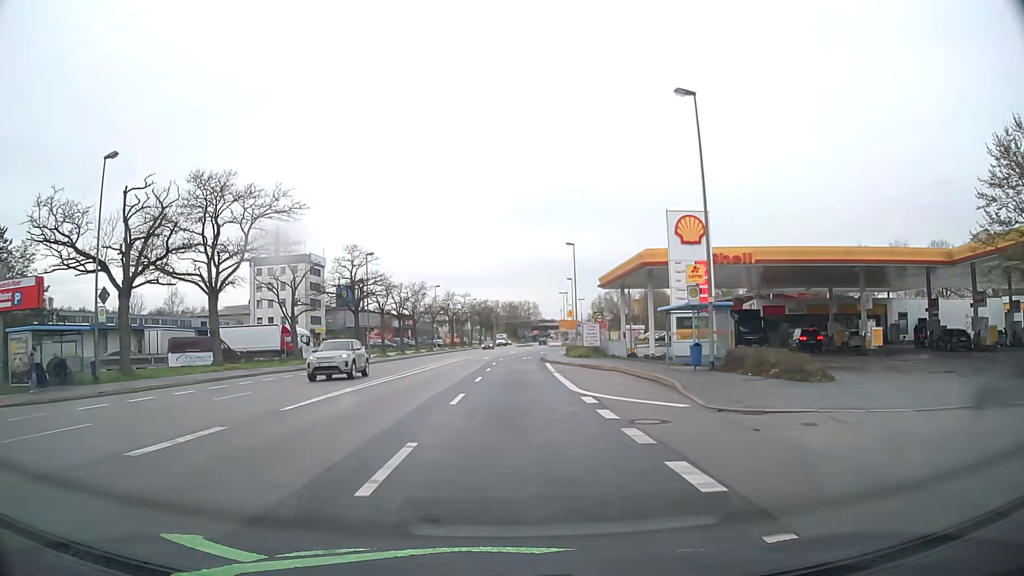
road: primary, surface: asphalt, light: Day
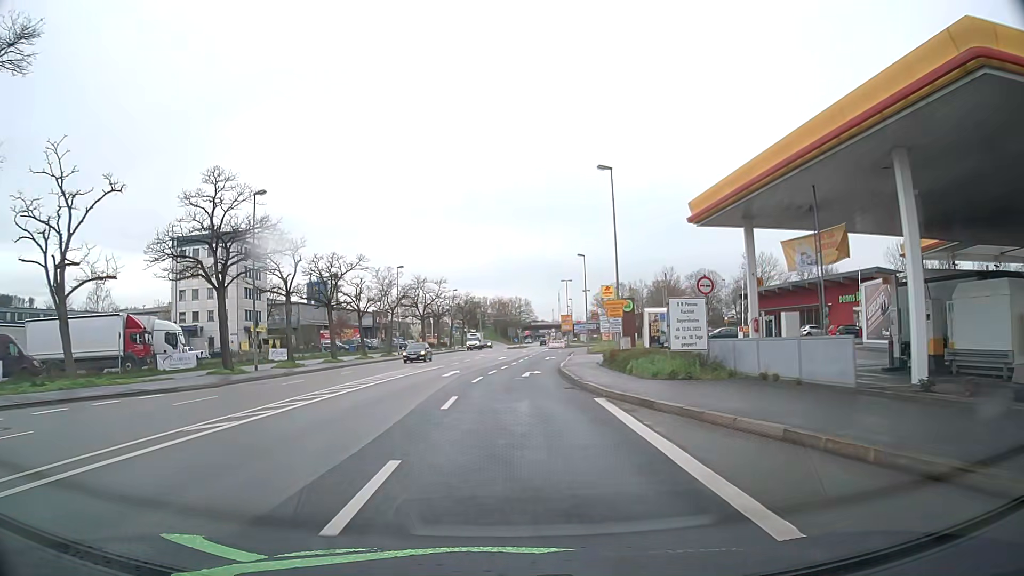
(+0.2, +28.3) m; +1°
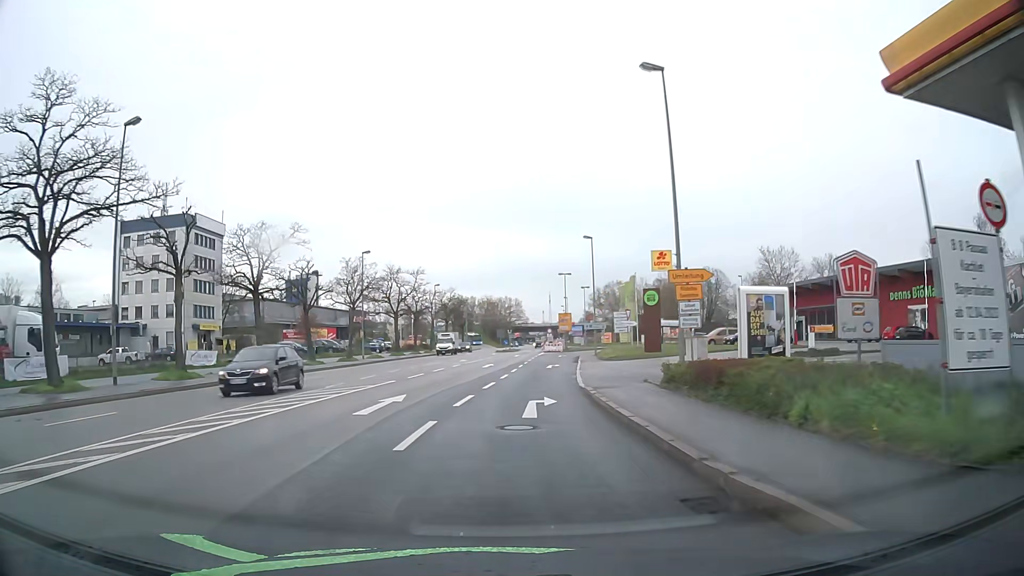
(0.0, +14.1) m; +1°
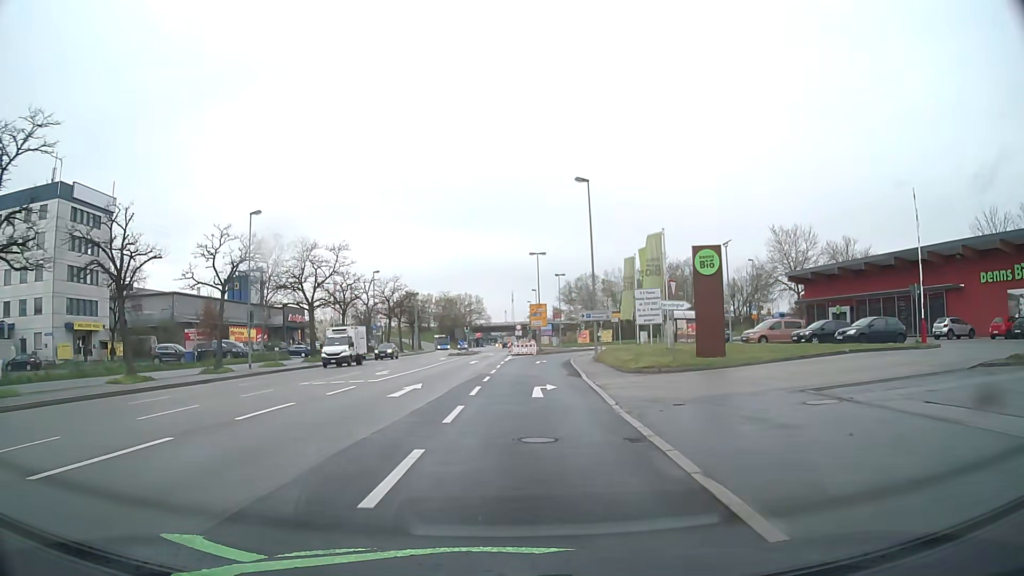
(+0.4, +20.9) m; +3°
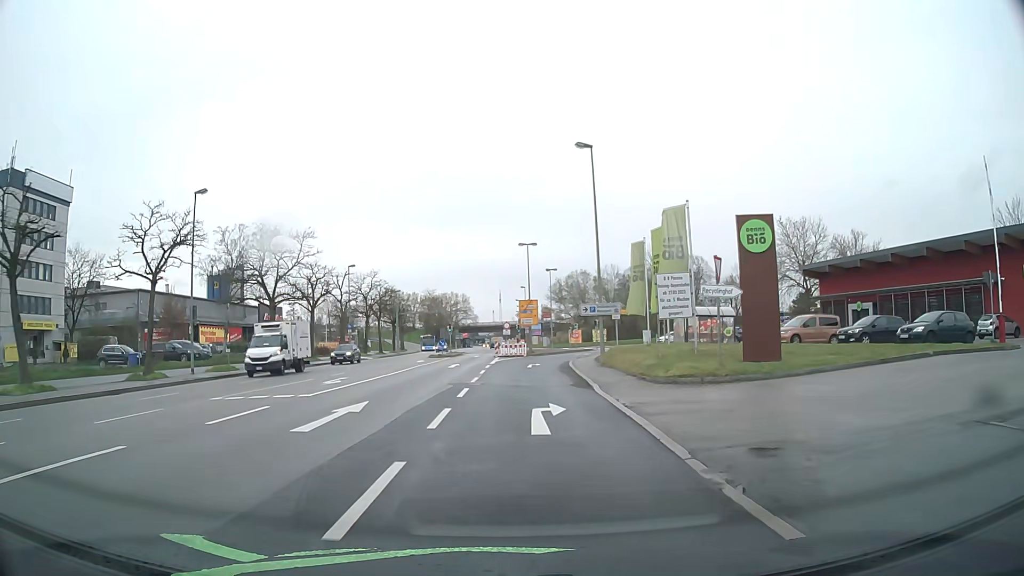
(+0.1, +6.9) m; +1°
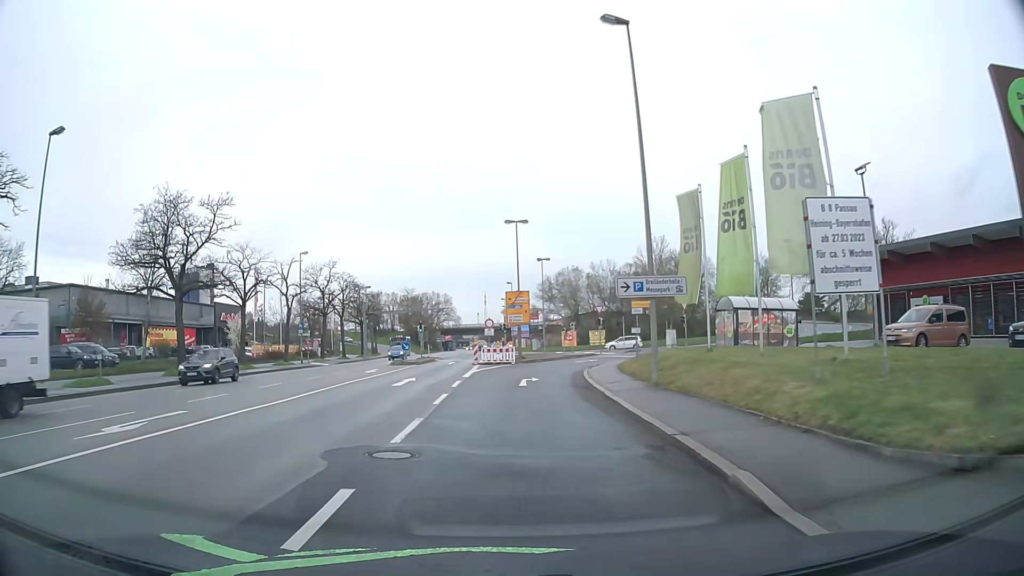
(+0.2, +13.3) m; +1°
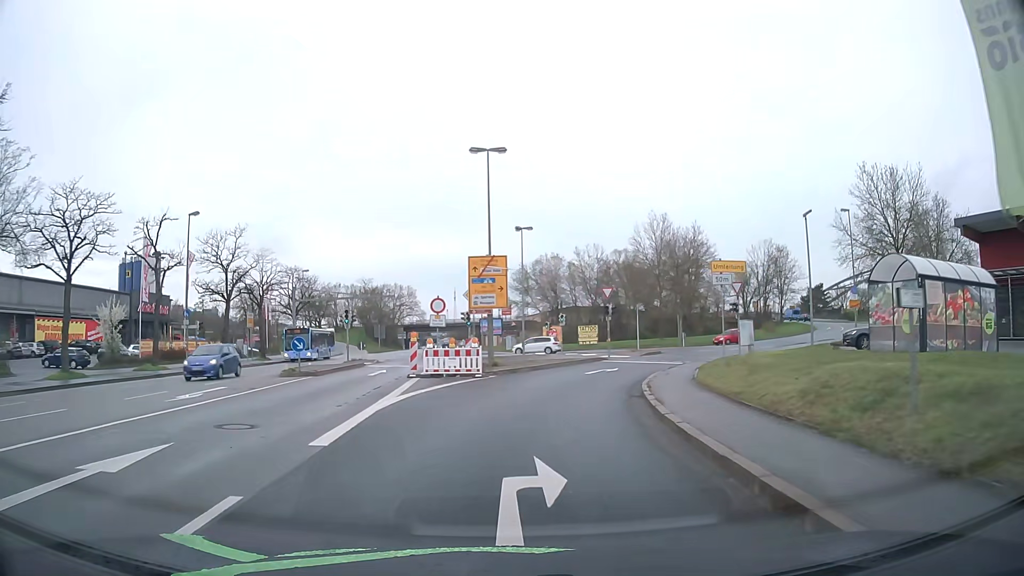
(+0.2, +18.6) m; +2°
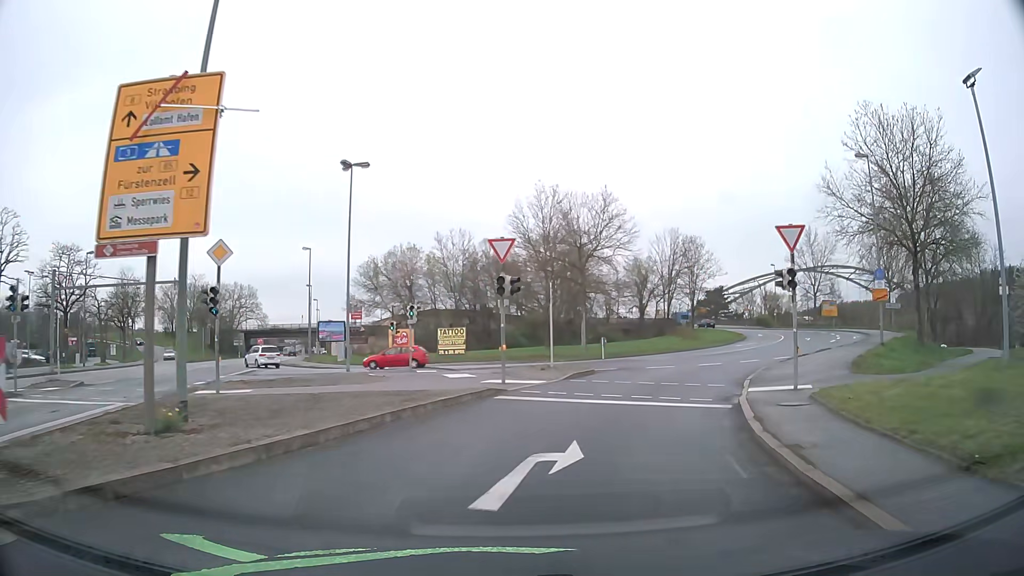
(+1.7, +20.8) m; +11°
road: primary_link
(+1, +10) (+3, +20) (+7, +29) (+12, +37) (+18, +45) (+24, +54) (+29, +62) (+33, +72) (+35, +81) (+35, +91) m
